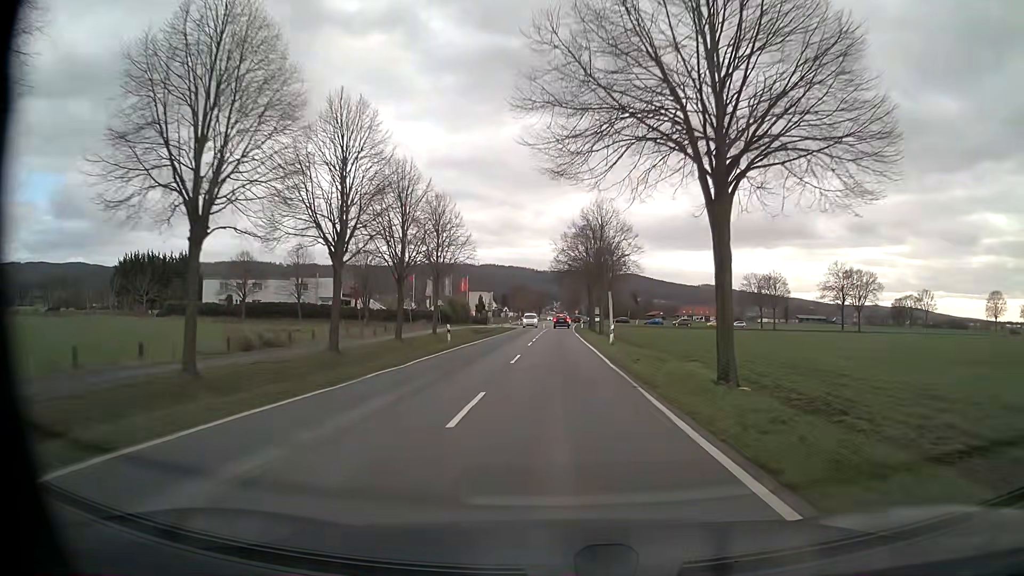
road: tertiary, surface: asphalt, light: Day
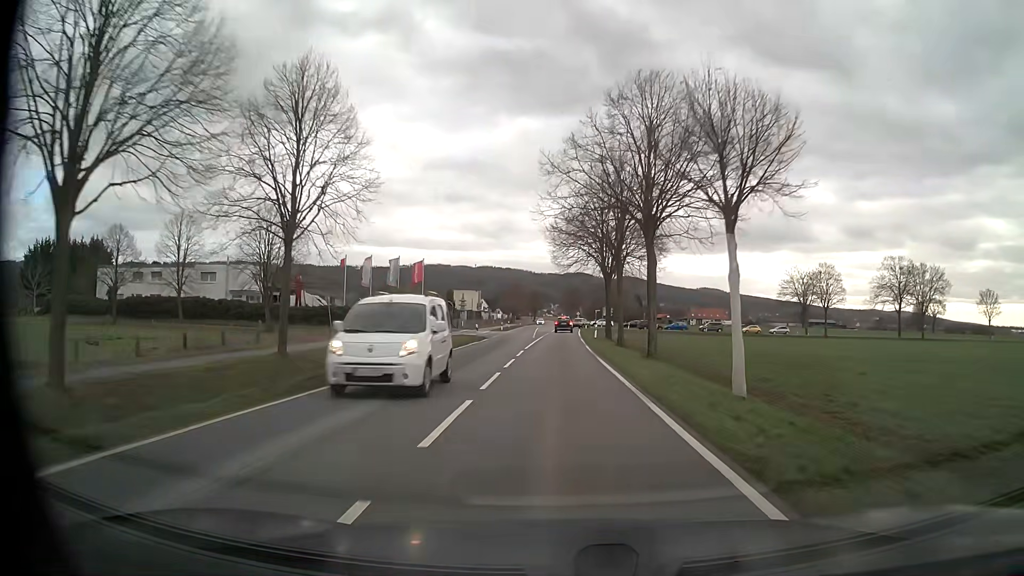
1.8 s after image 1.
(+0.1, +31.6) m; 0°
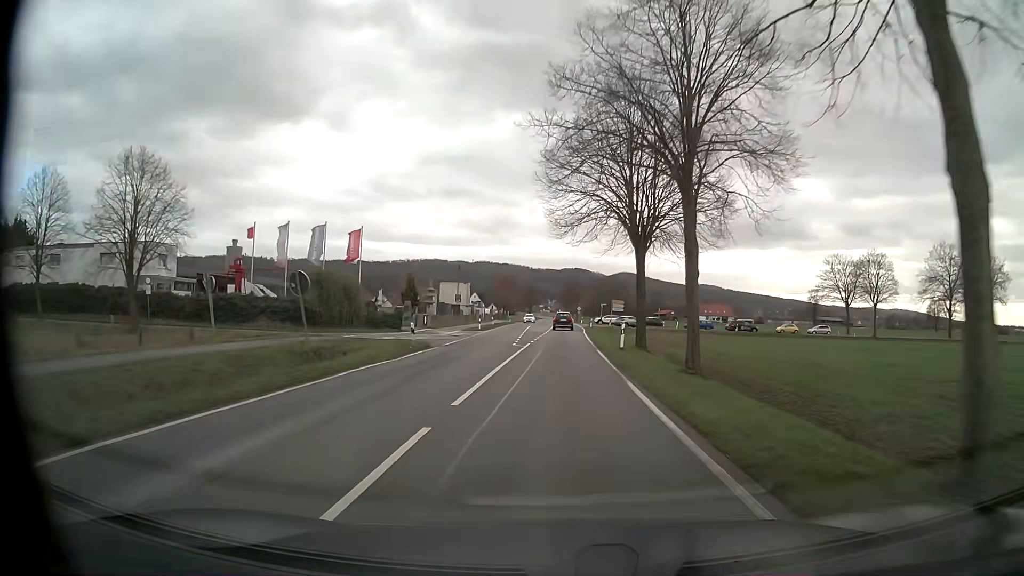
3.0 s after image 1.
(0.0, +21.0) m; 0°
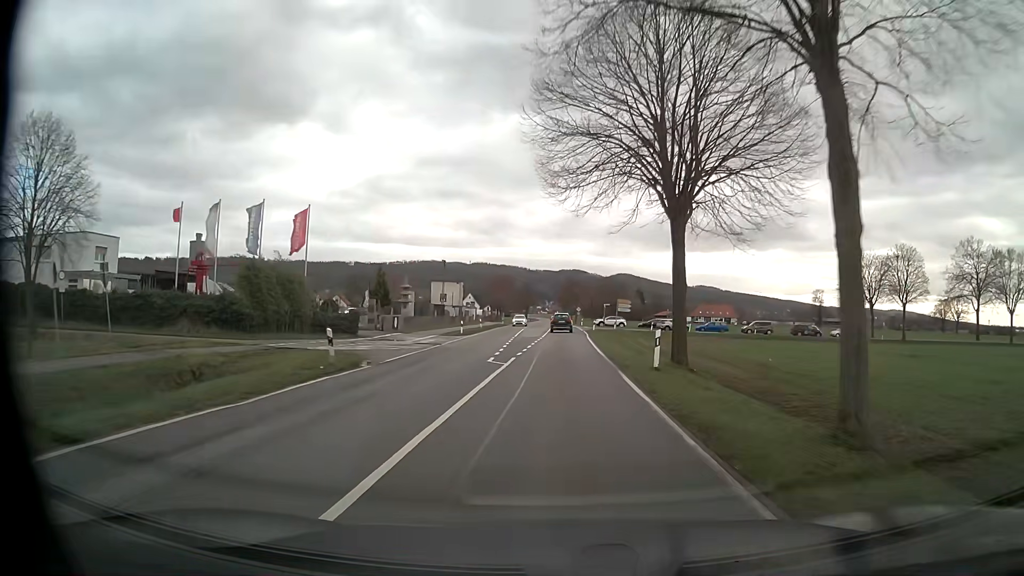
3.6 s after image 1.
(0.0, +9.9) m; 0°
(0, +10) (0, +20) (0, +30) (0, +40) (+1, +50) (+1, +60) (+1, +70) (+6, +78) (+15, +83) (+25, +84) m
